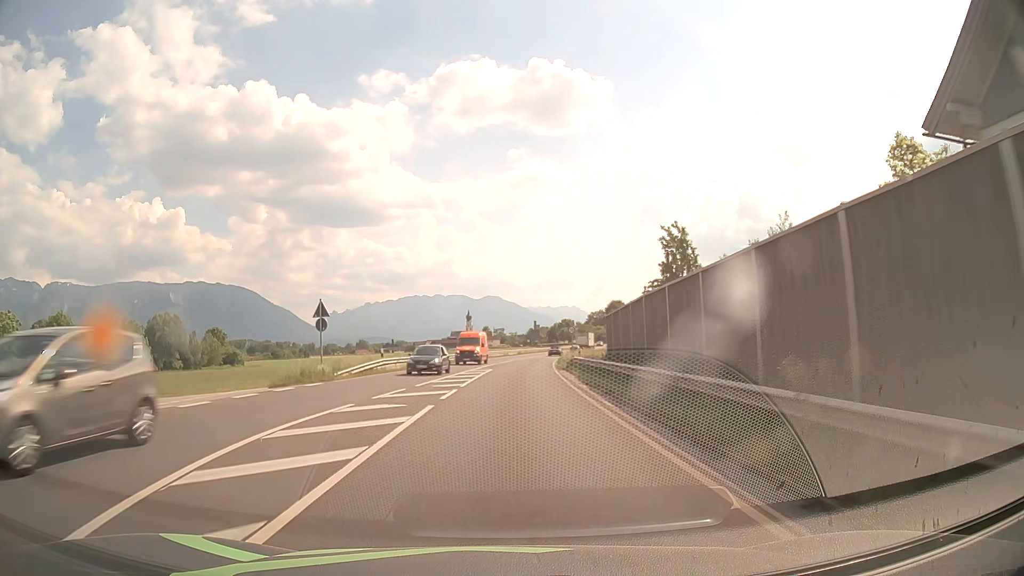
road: primary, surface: asphalt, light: Day
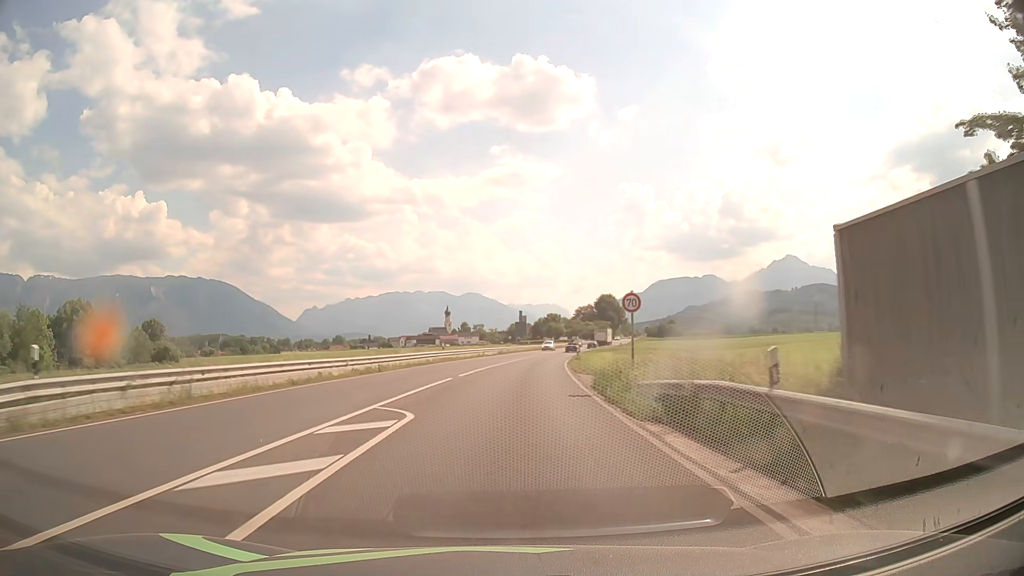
(+0.2, +29.2) m; +1°
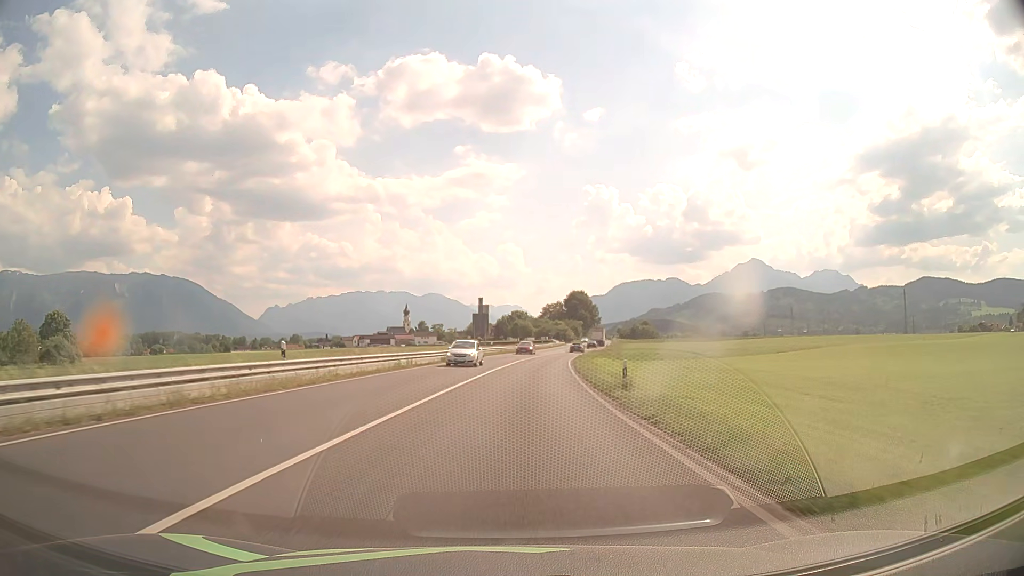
(+0.8, +30.3) m; +3°
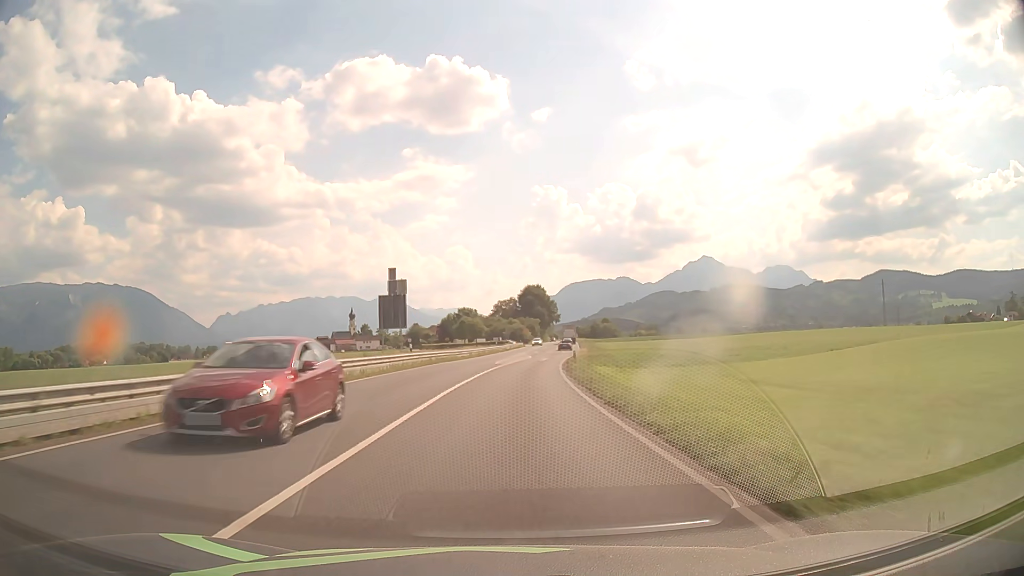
(+1.3, +31.0) m; +4°
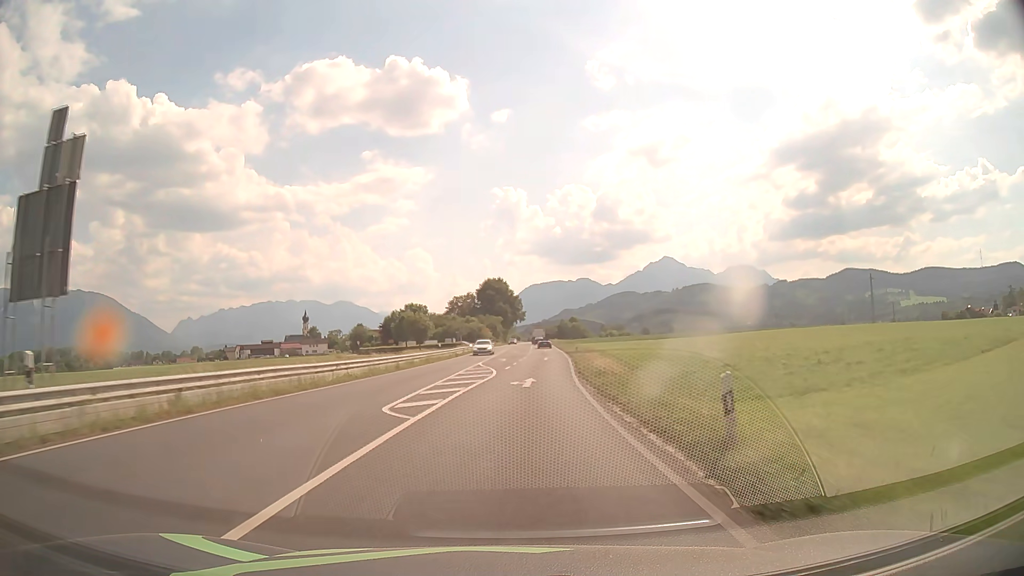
(+0.8, +31.5) m; +3°
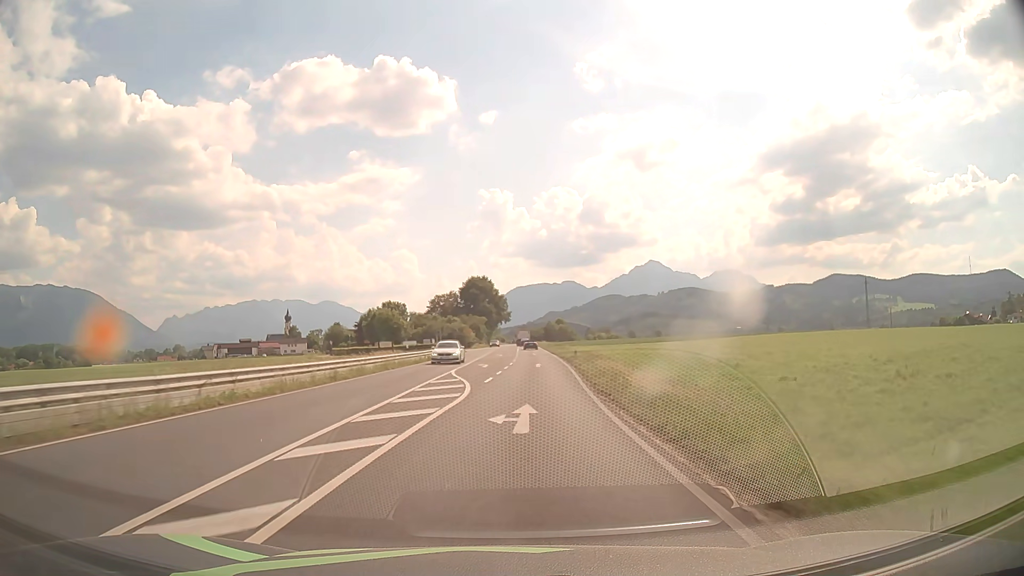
(+0.1, +10.6) m; +1°
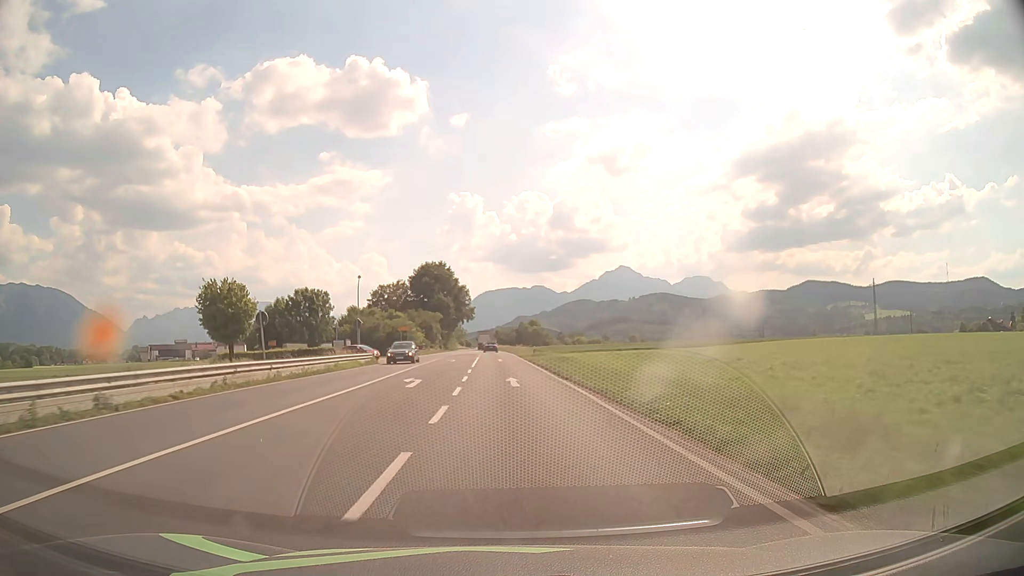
(+1.6, +42.5) m; +3°
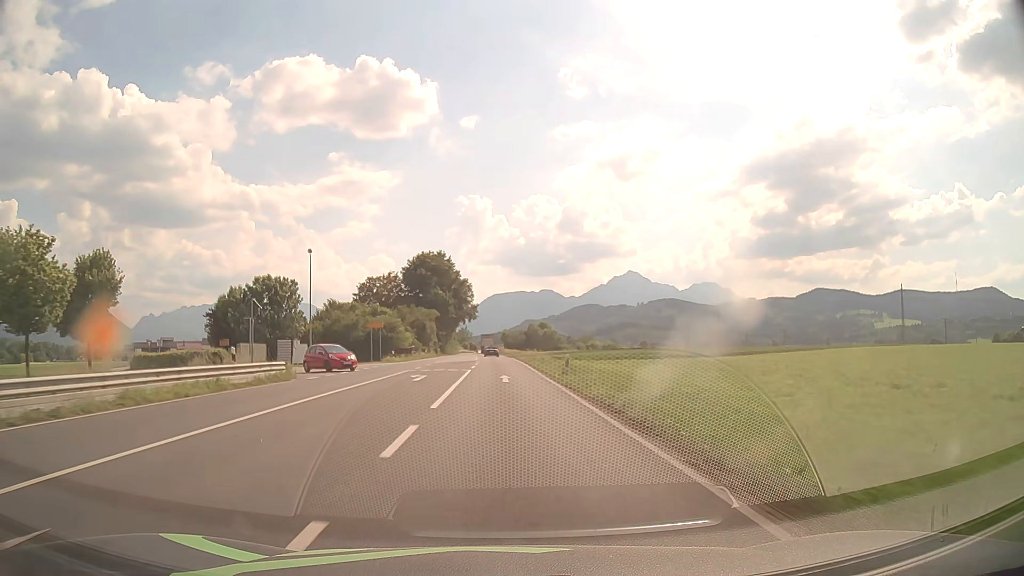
(-0.1, +21.3) m; -1°
(0, +10) (0, +20) (0, +30) (0, +40) (-1, +50) (-1, +60) (-1, +70) (-2, +80) (-2, +90) (-3, +100) m
